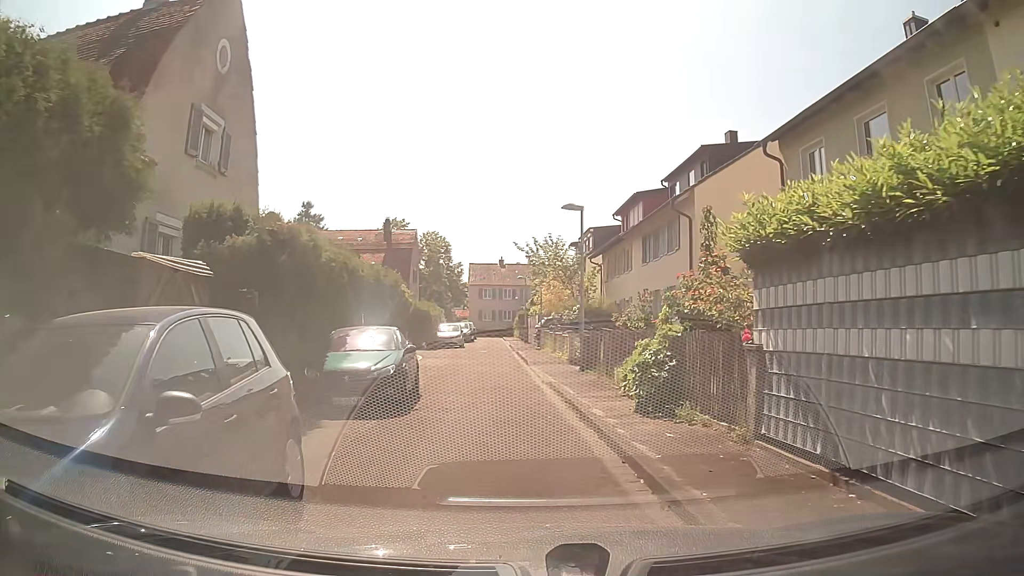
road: residential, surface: asphalt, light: Day
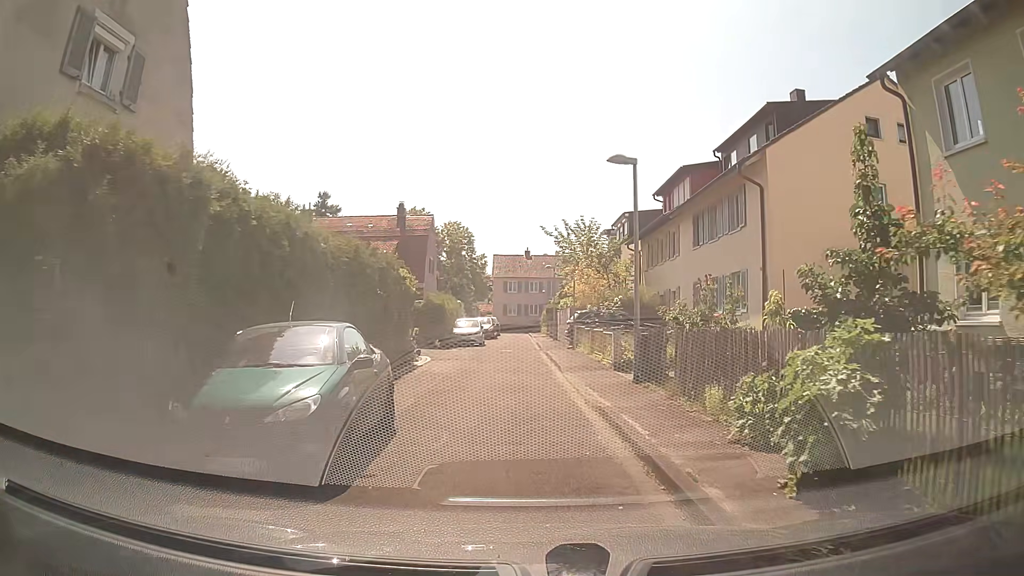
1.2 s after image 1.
(-0.1, +5.2) m; -1°
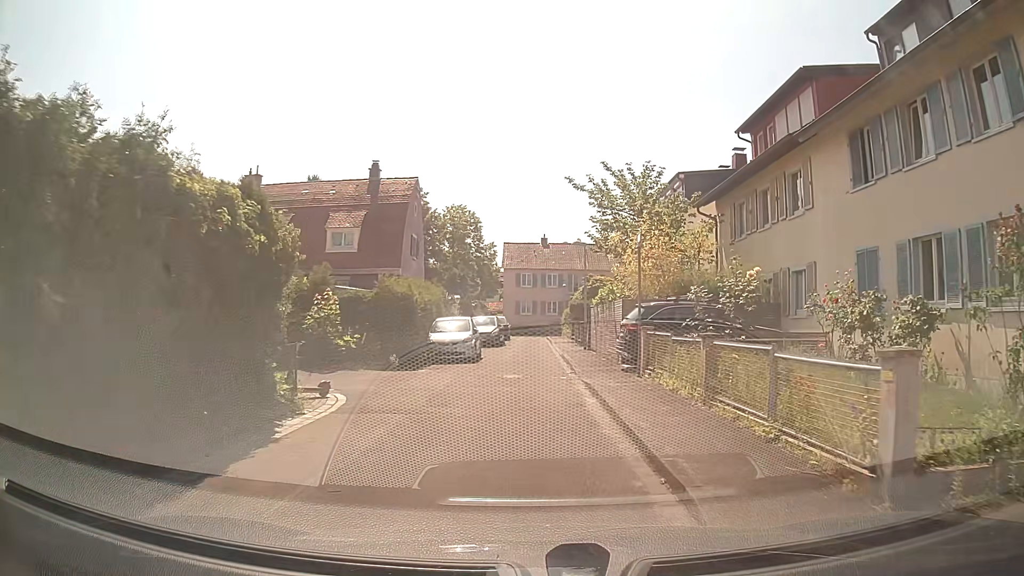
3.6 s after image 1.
(-0.3, +13.3) m; -2°
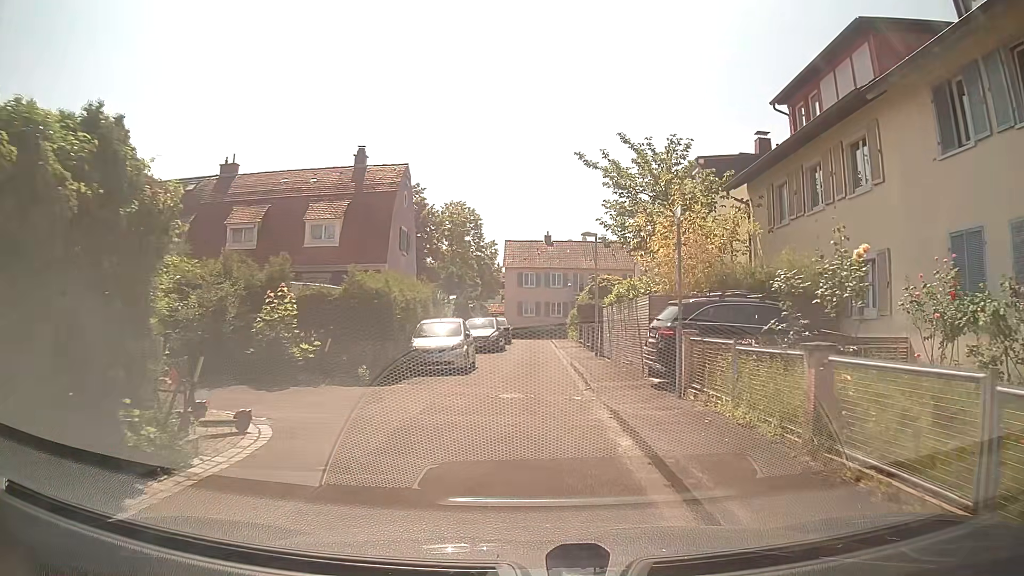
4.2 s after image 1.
(0.0, +3.7) m; -1°
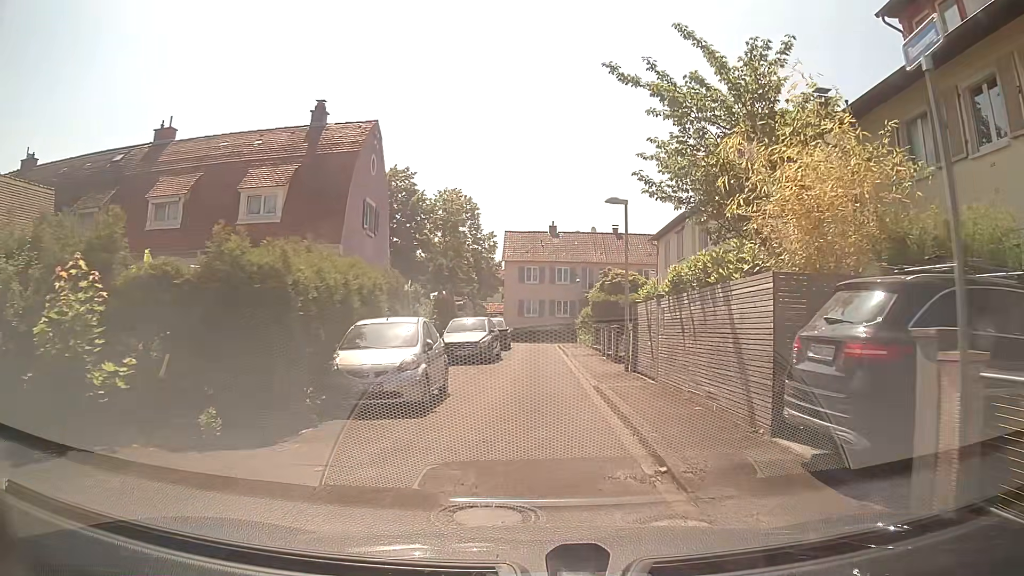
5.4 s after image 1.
(0.0, +7.4) m; 0°
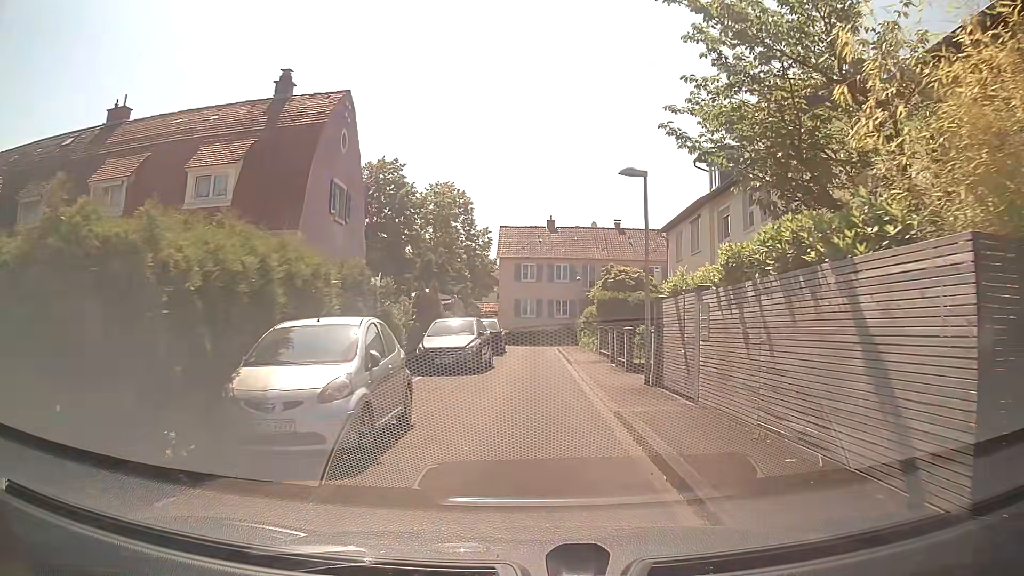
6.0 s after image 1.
(0.0, +3.7) m; 0°
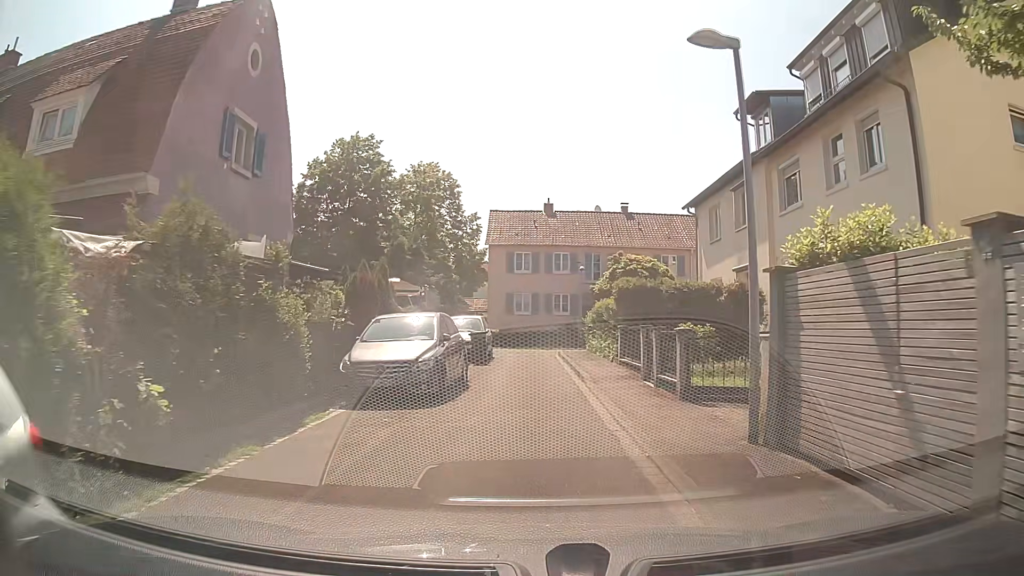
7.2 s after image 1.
(+0.1, +7.2) m; +1°
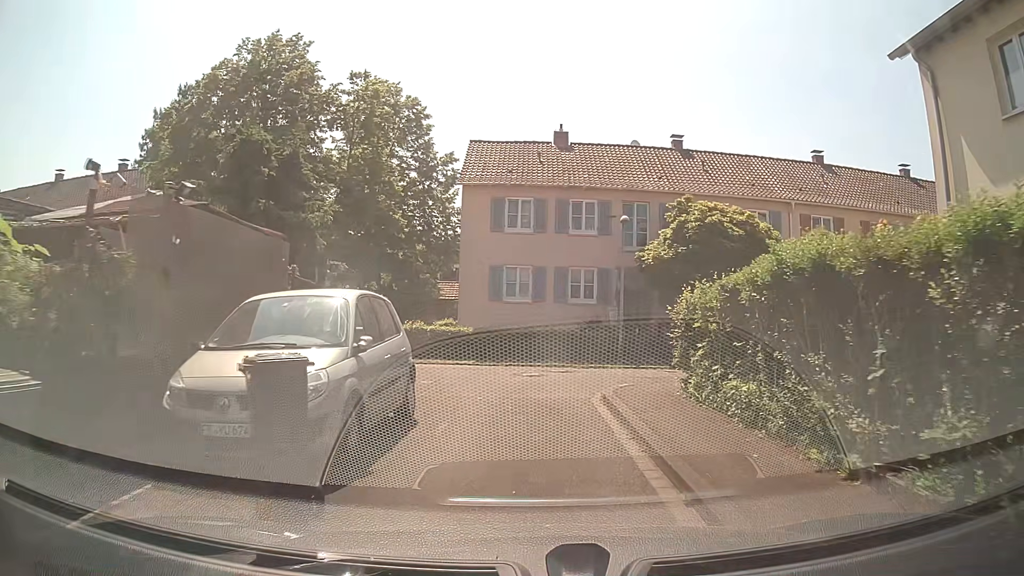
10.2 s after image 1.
(0.0, +17.5) m; 0°
